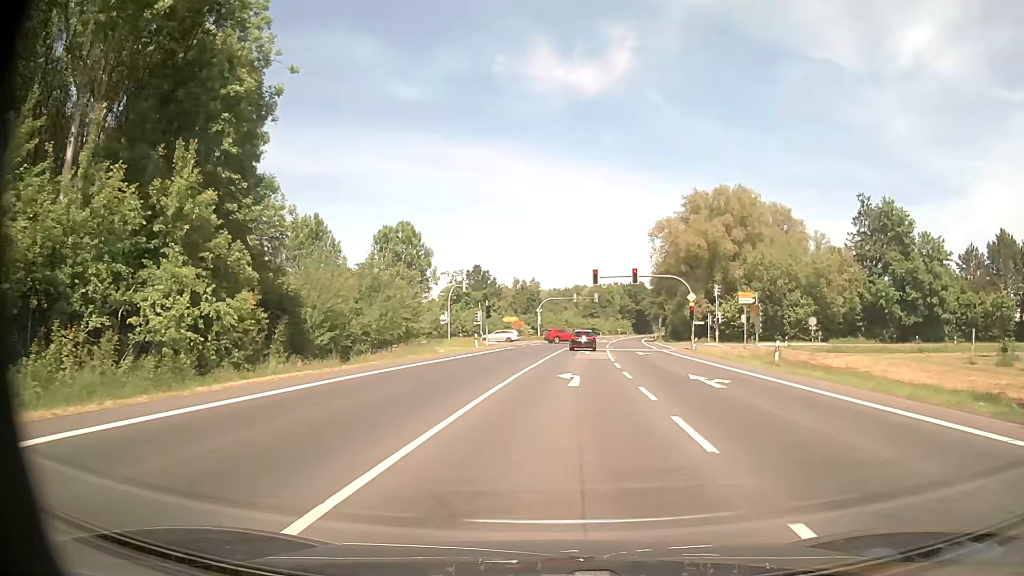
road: primary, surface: asphalt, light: Day
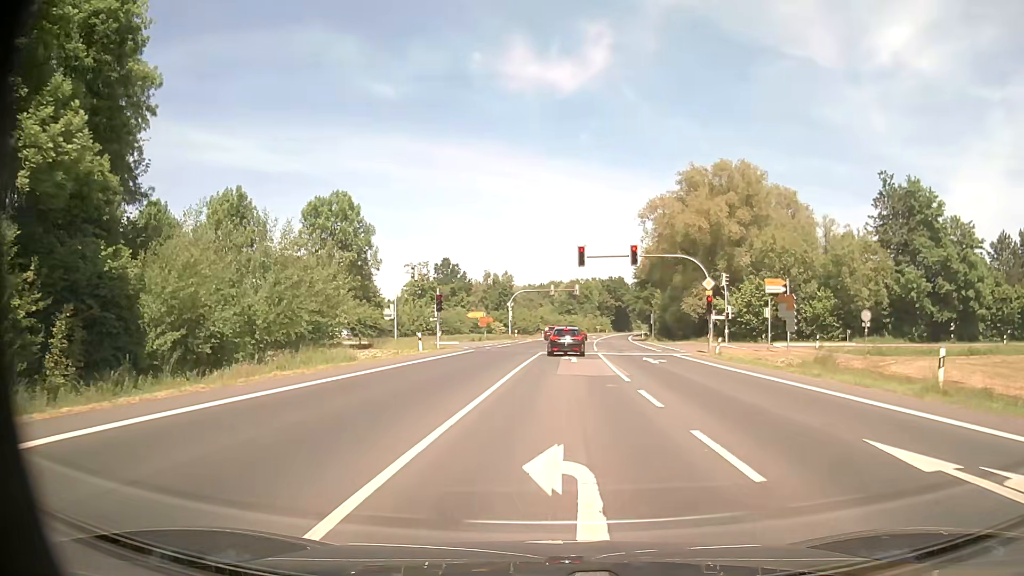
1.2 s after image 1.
(+0.2, +13.4) m; +2°
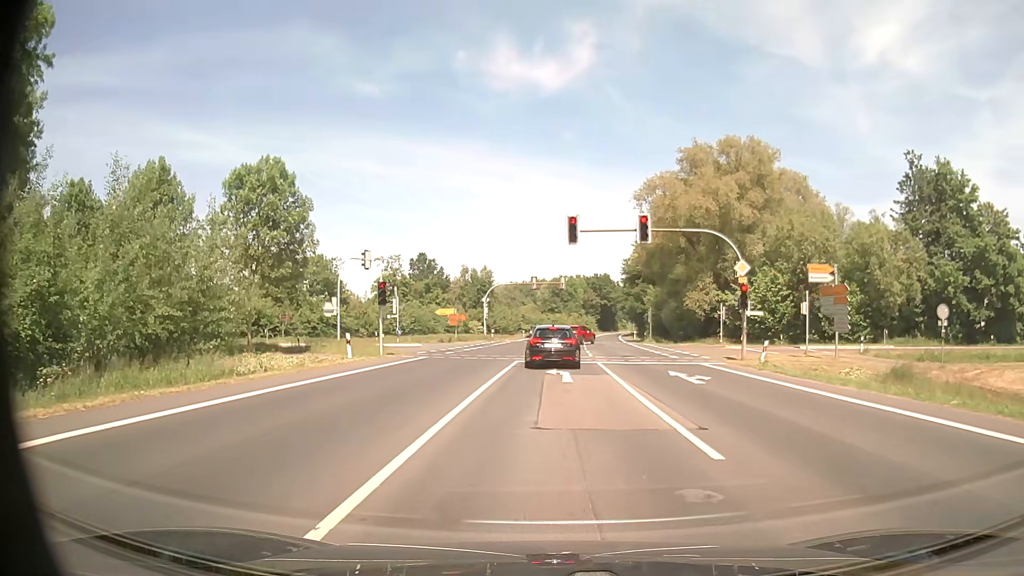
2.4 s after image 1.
(+0.1, +10.5) m; +1°
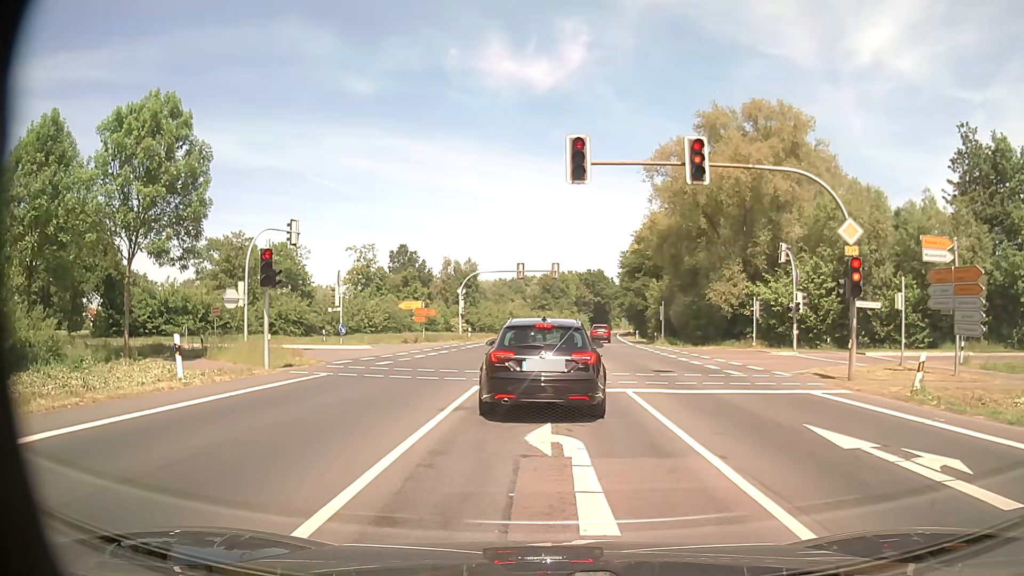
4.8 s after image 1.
(+0.2, +12.0) m; +2°
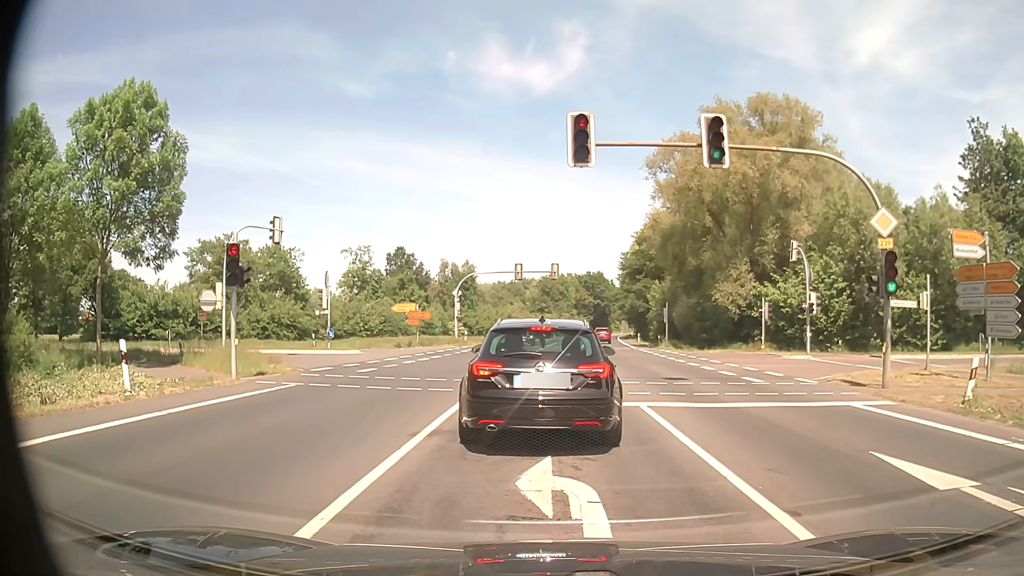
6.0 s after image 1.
(0.0, +2.0) m; +1°
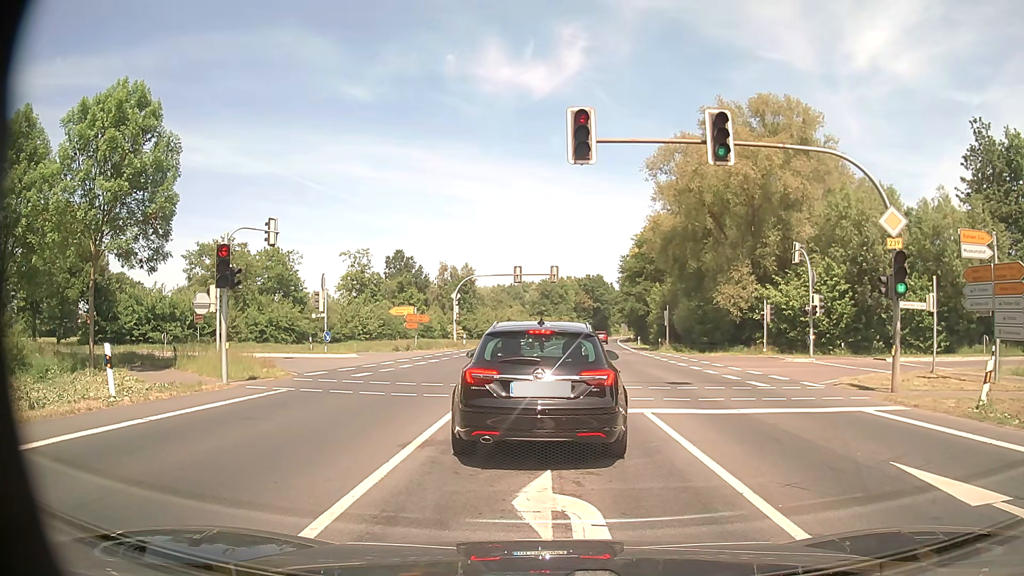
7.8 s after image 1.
(0.0, +0.6) m; 0°
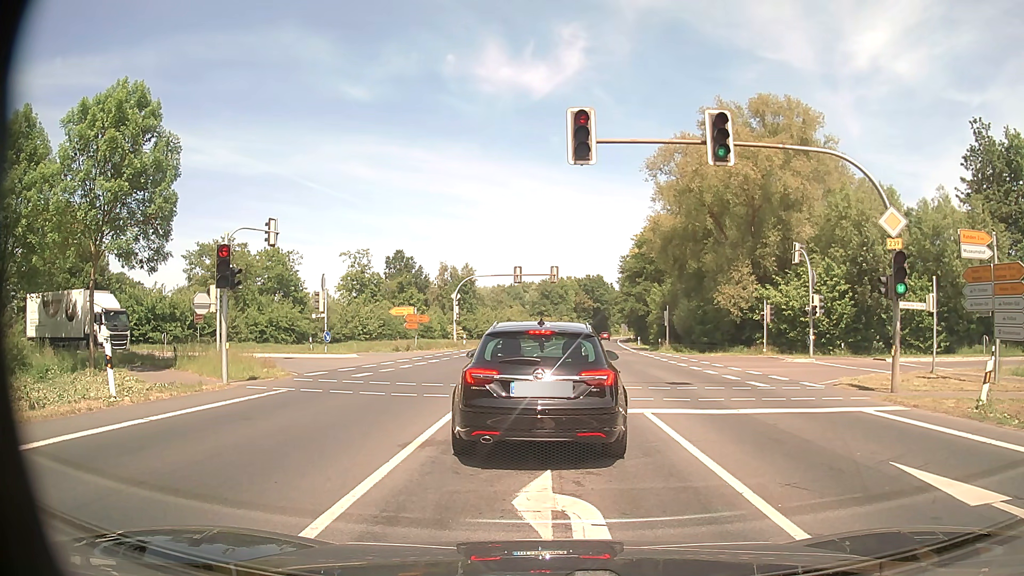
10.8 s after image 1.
(0.0, +0.1) m; 0°
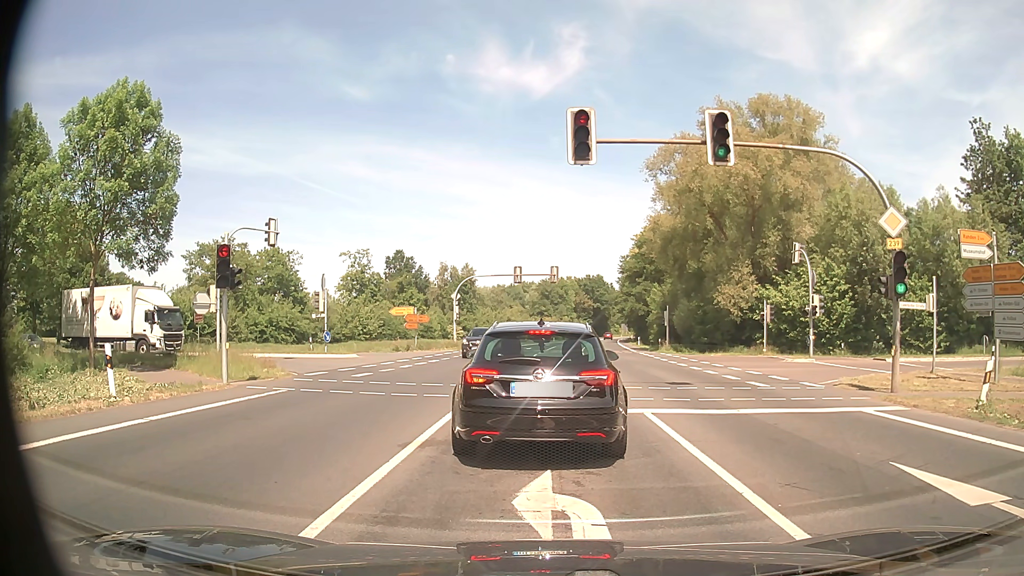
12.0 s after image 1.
(0.0, 0.0) m; 0°
(0, +10) (0, +20) (0, +30) (-5, +39) (-14, +43) (-24, +44) (-34, +44) (-44, +44) (-54, +45) (-64, +45) m
